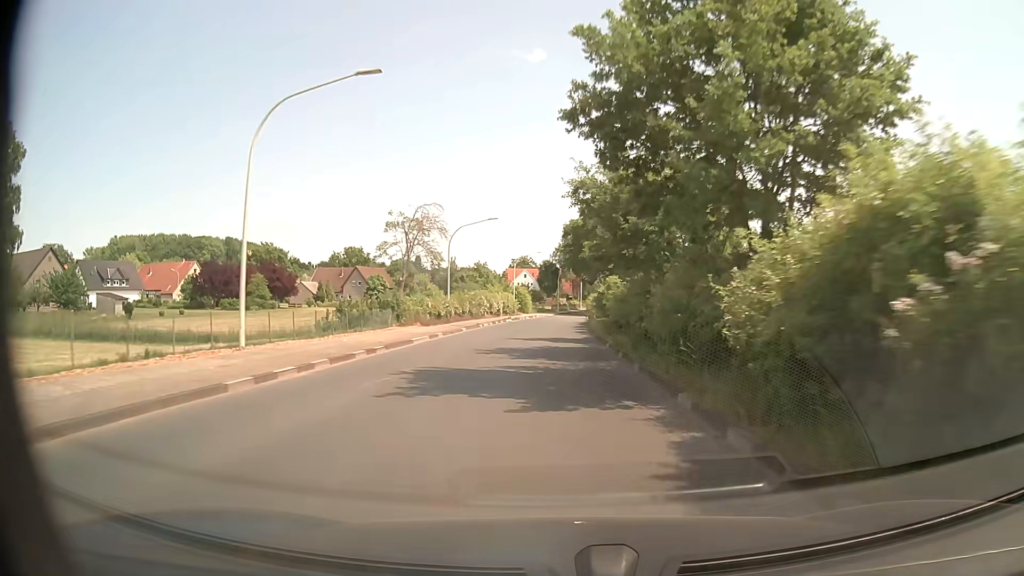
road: tertiary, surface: asphalt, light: Day
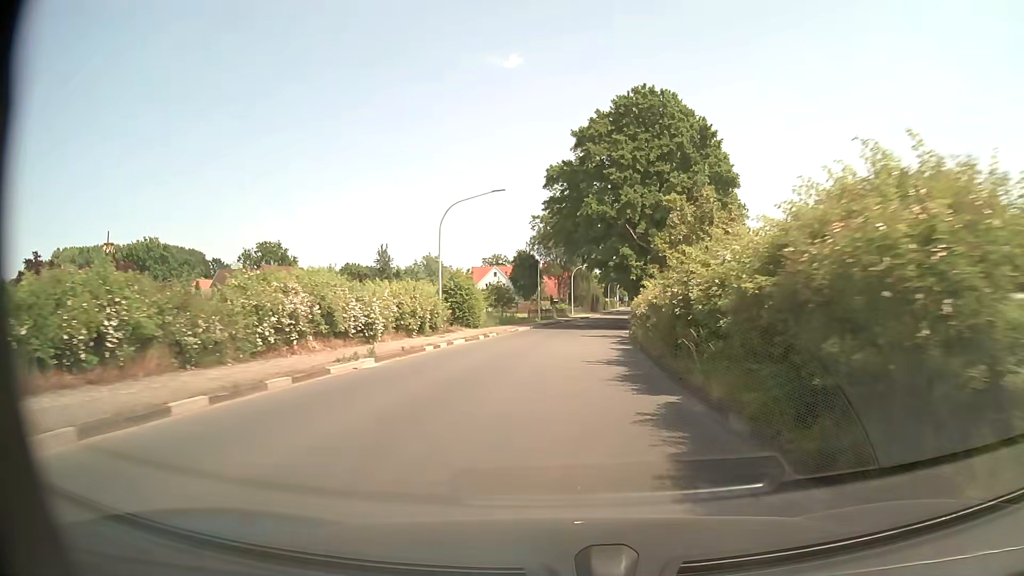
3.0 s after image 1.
(-0.2, +43.3) m; +1°
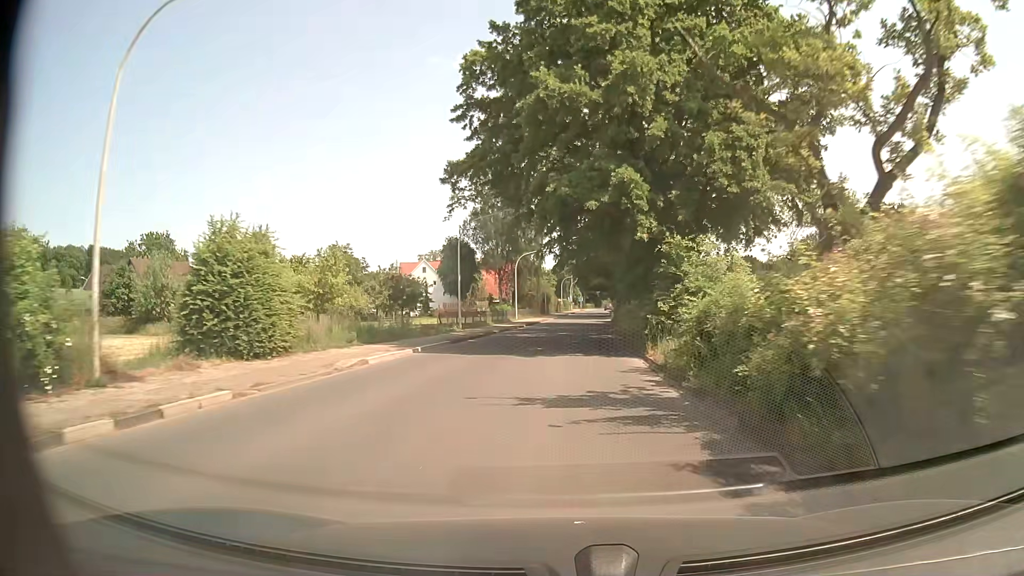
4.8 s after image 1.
(+1.0, +25.0) m; +4°
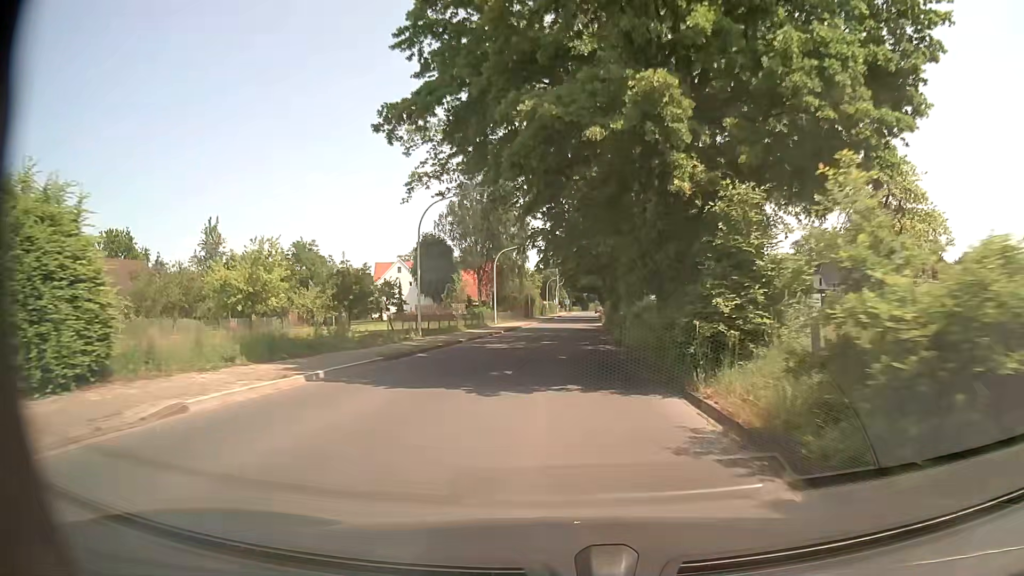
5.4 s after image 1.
(+0.1, +8.2) m; +2°
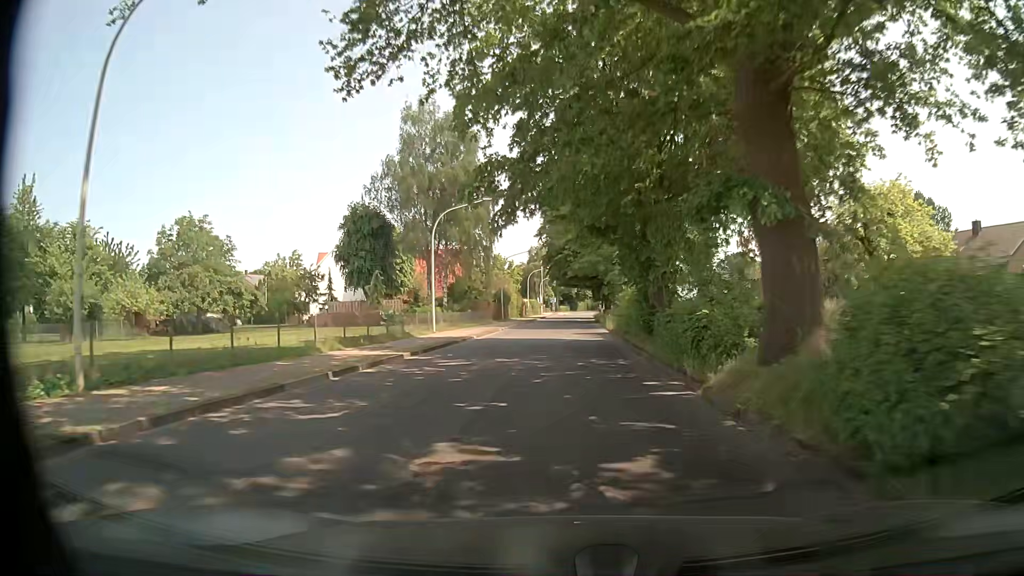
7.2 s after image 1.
(+0.3, +24.4) m; +1°
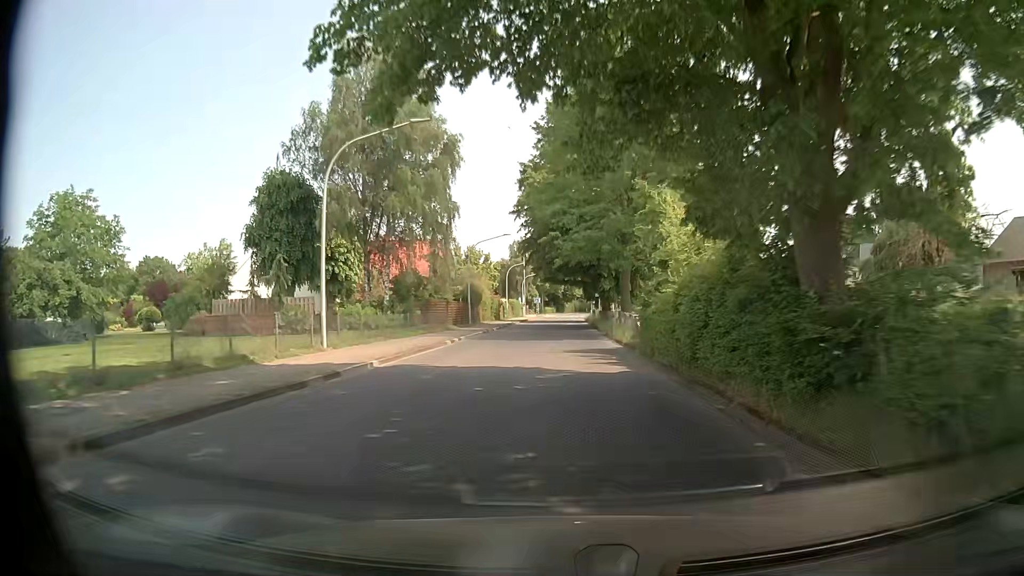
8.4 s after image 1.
(0.0, +16.1) m; 0°
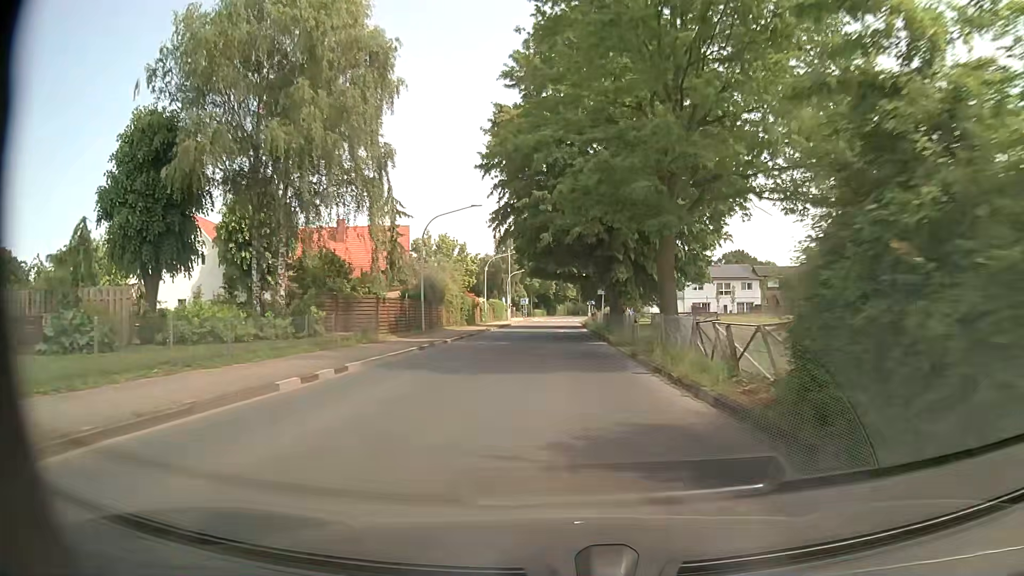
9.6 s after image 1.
(+0.1, +16.0) m; +1°
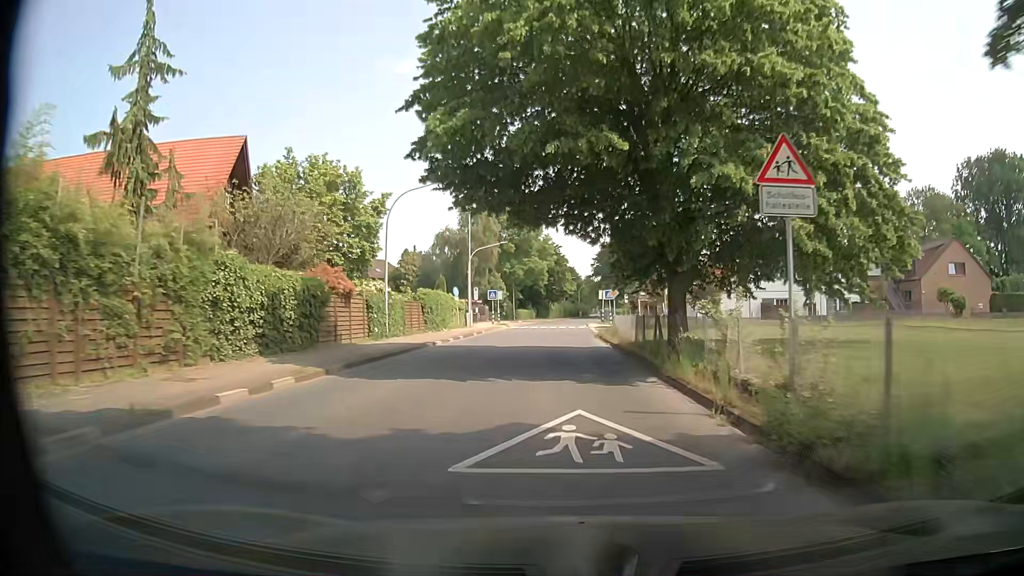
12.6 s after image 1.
(+0.3, +39.2) m; +2°
(0, +10) (0, +20) (0, +30) (-1, +40) (-1, +50) (0, +60) (0, +70) (0, +80) (+1, +90) (+2, +100) m
